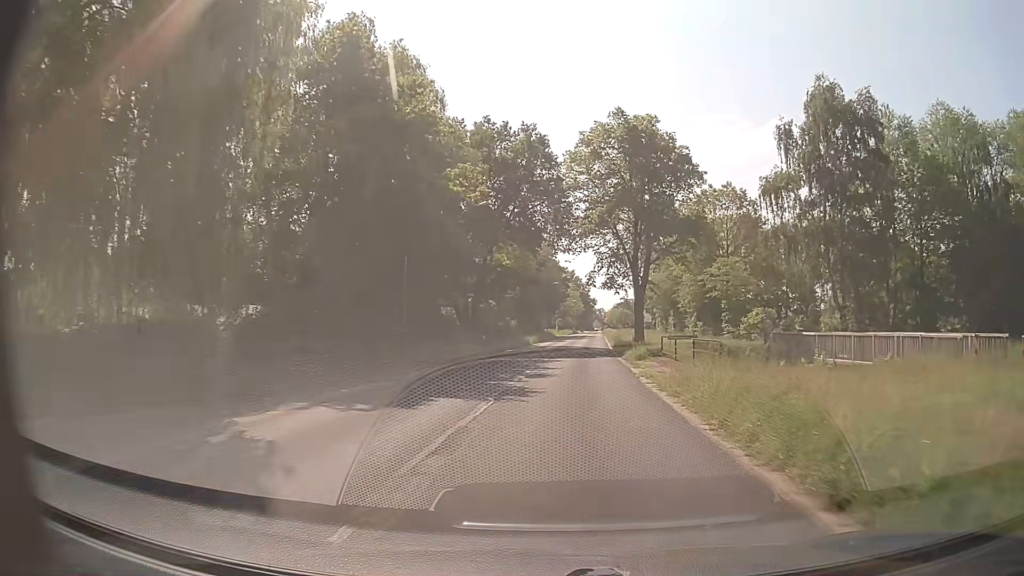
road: secondary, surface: asphalt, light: Day
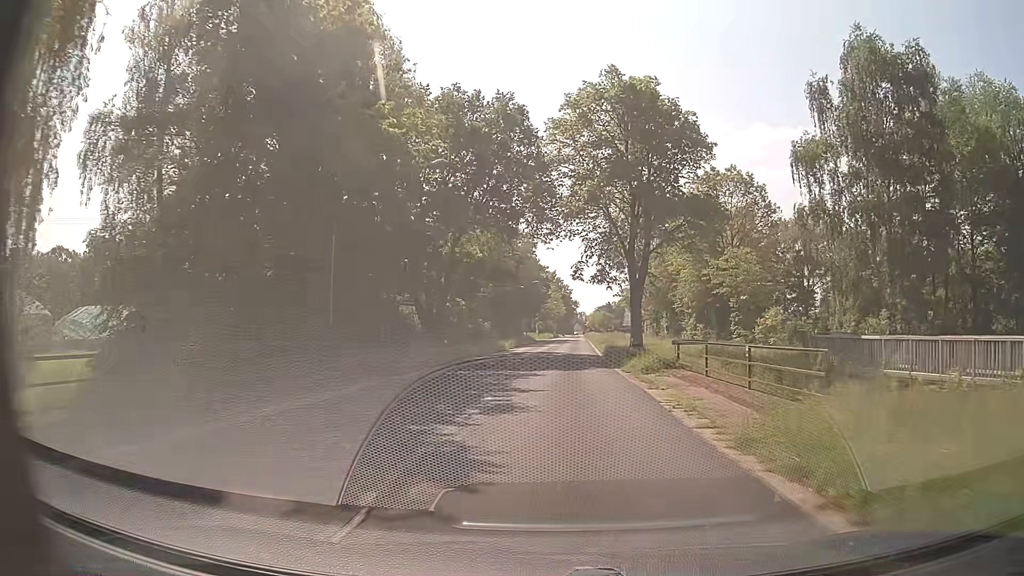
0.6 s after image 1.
(+0.1, +8.1) m; +2°
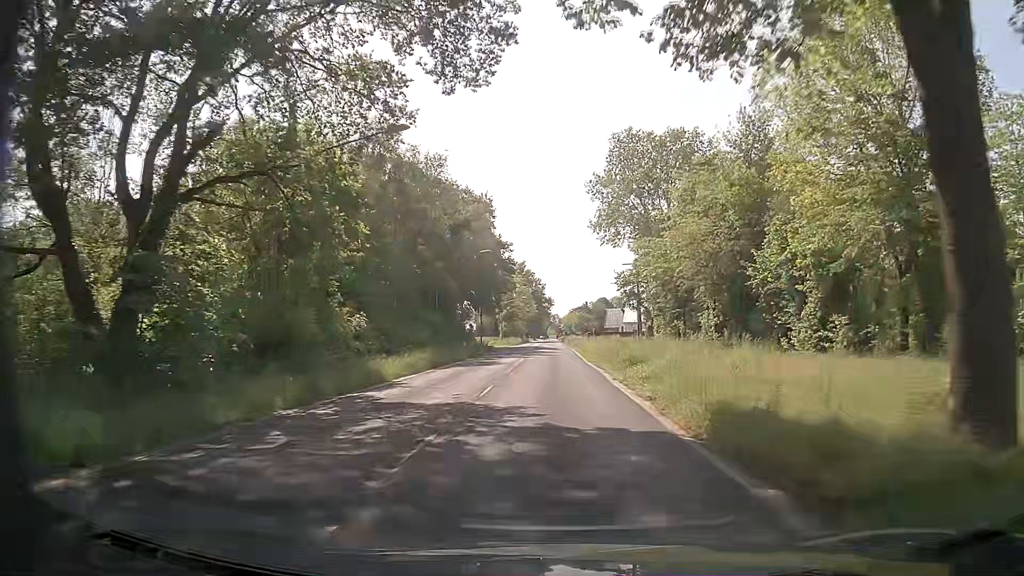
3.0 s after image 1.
(+0.7, +32.2) m; +2°
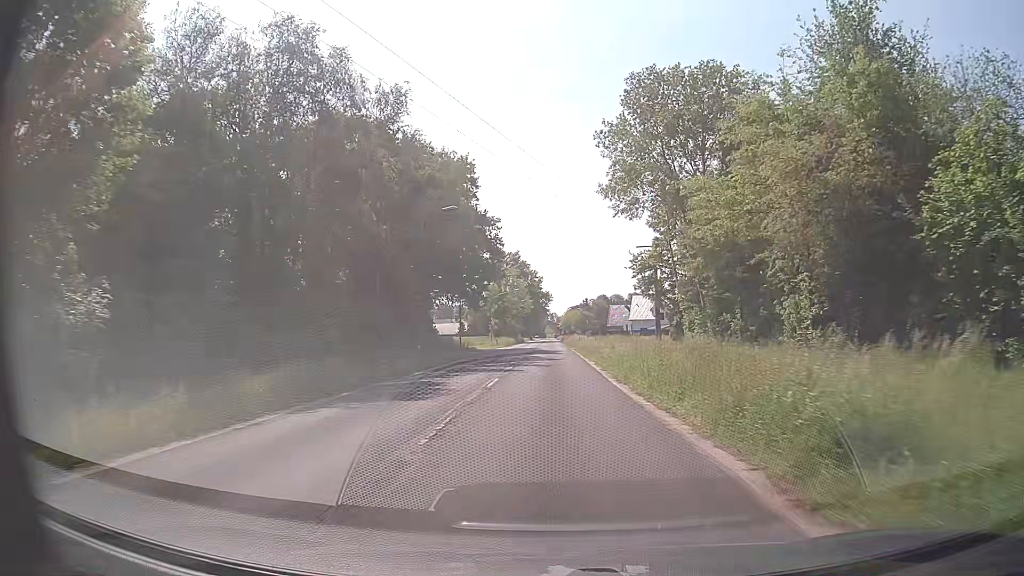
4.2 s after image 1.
(0.0, +15.7) m; -1°
